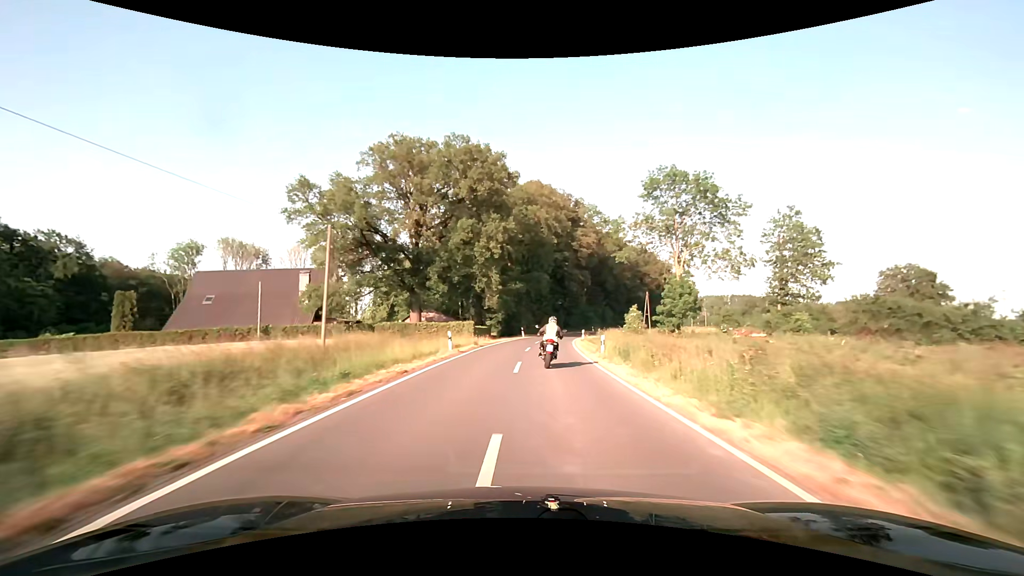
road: secondary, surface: asphalt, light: Day
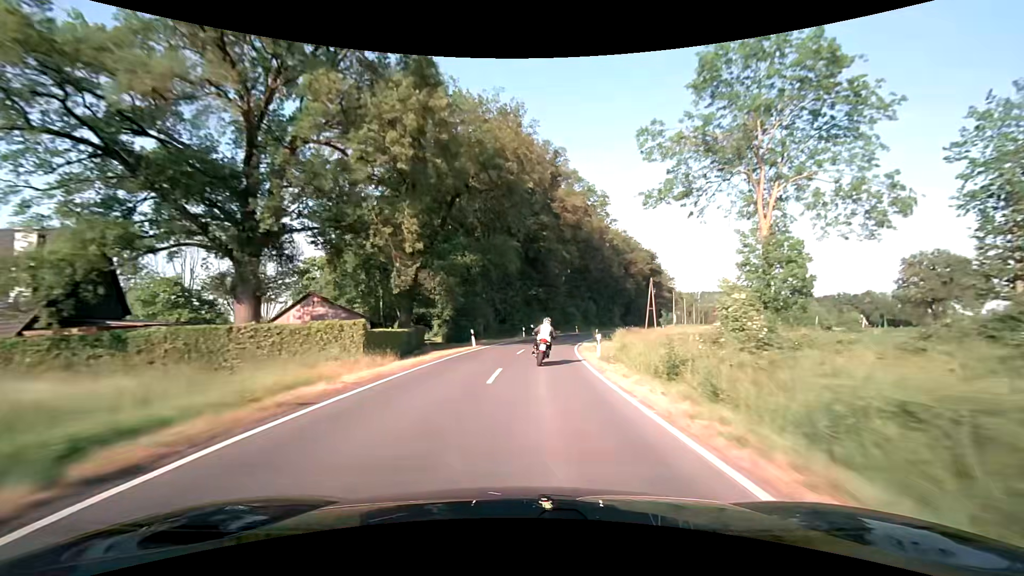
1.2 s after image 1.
(+1.0, +26.5) m; +4°
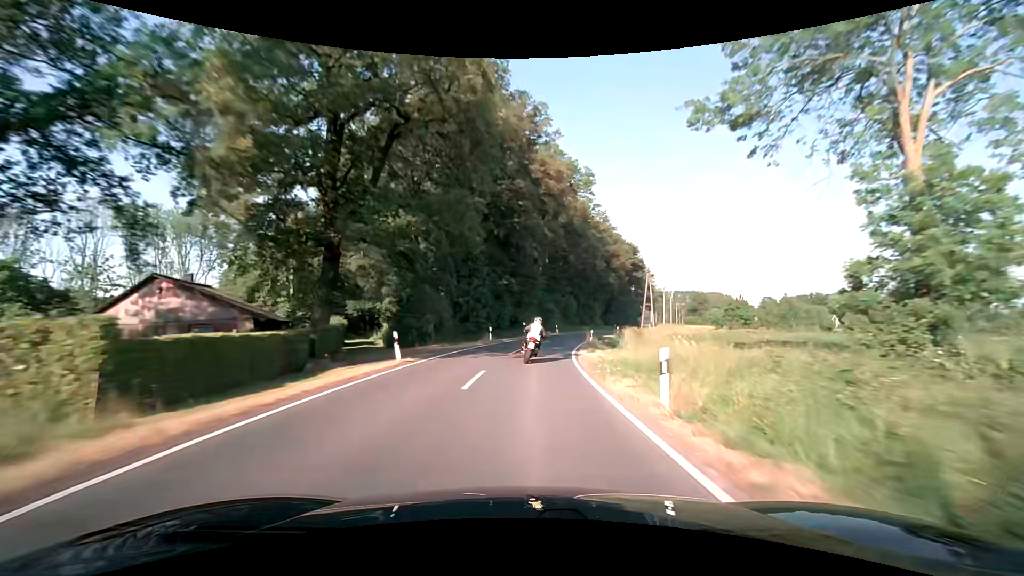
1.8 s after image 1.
(+0.3, +13.3) m; +3°
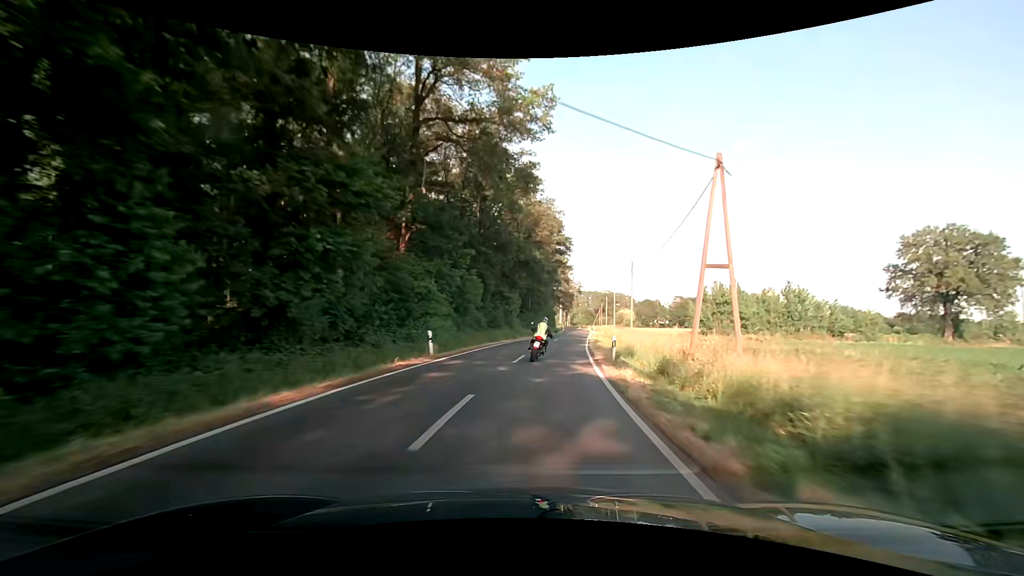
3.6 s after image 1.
(+3.6, +40.1) m; +11°
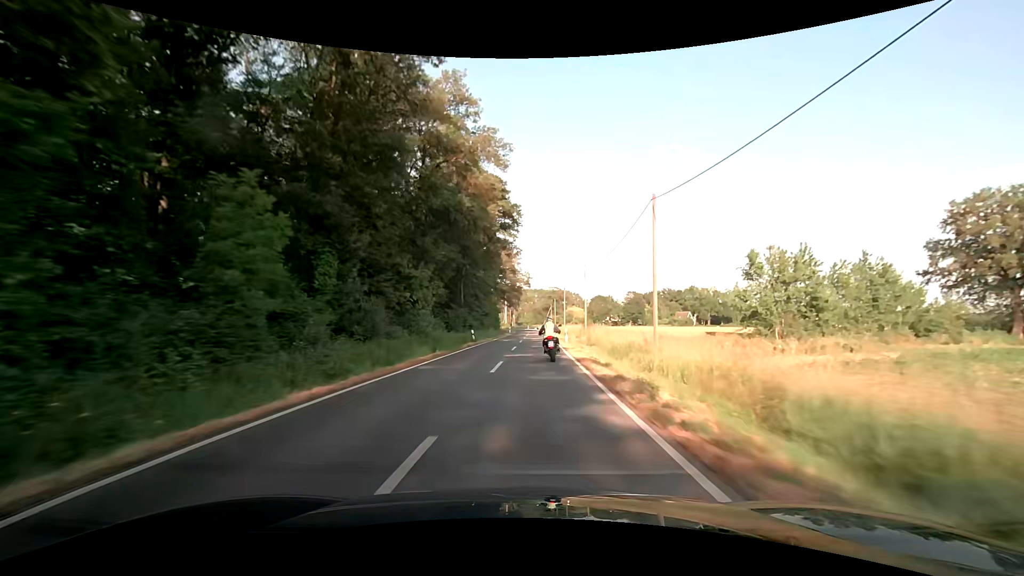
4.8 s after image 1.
(+2.0, +27.0) m; +7°
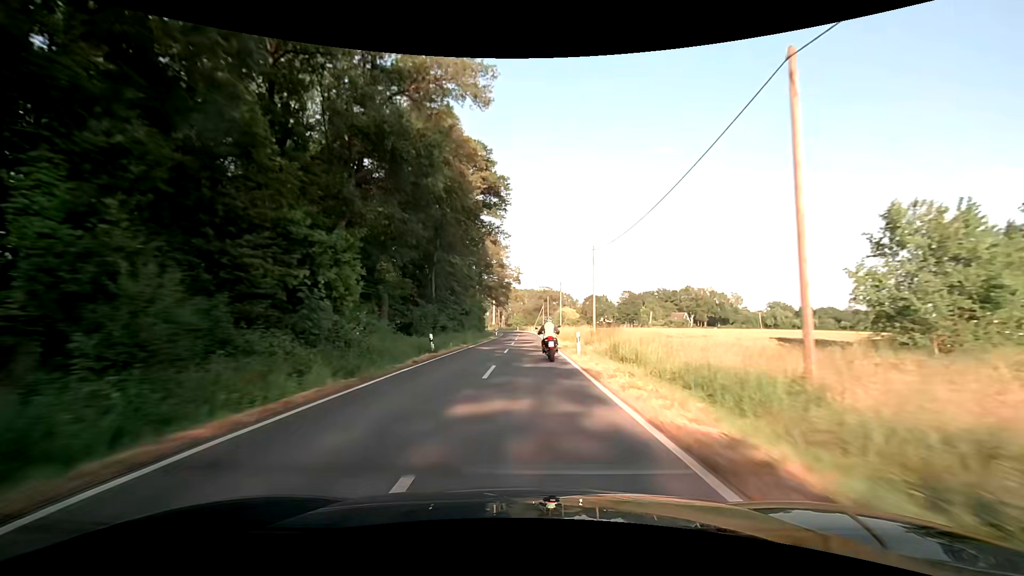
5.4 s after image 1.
(+0.2, +13.6) m; +2°
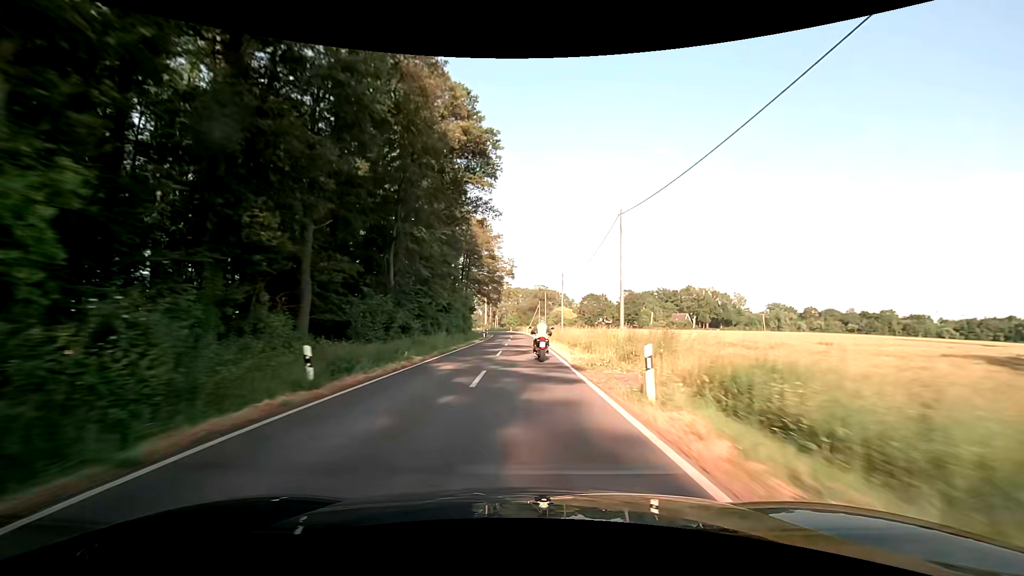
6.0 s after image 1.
(0.0, +13.5) m; 0°
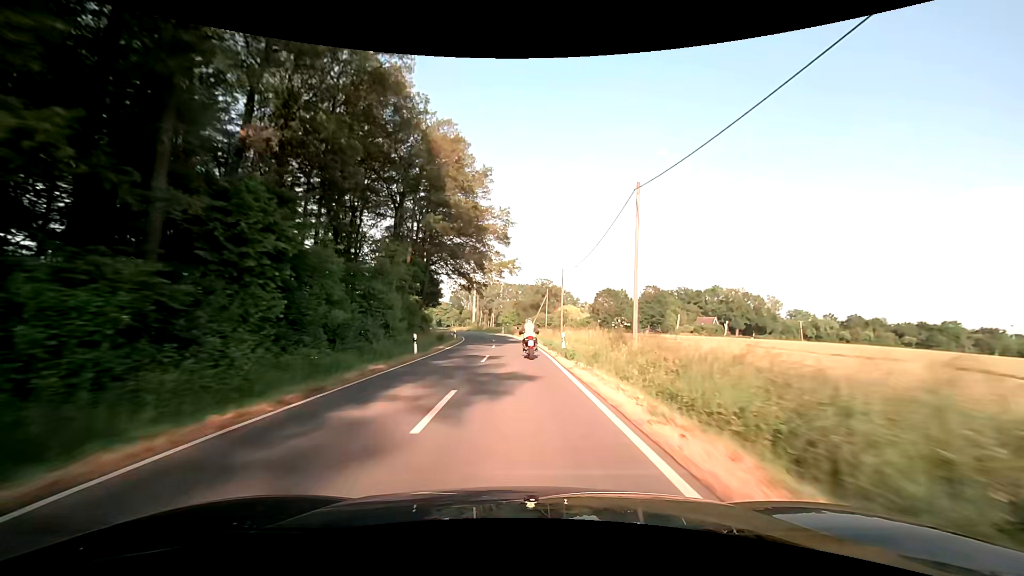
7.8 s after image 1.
(+0.1, +40.8) m; 0°
(0, +10) (0, +20) (0, +30) (-1, +40) (-2, +50) (-3, +60) (-4, +70) (-7, +80) (-9, +89) (-12, +99) m
